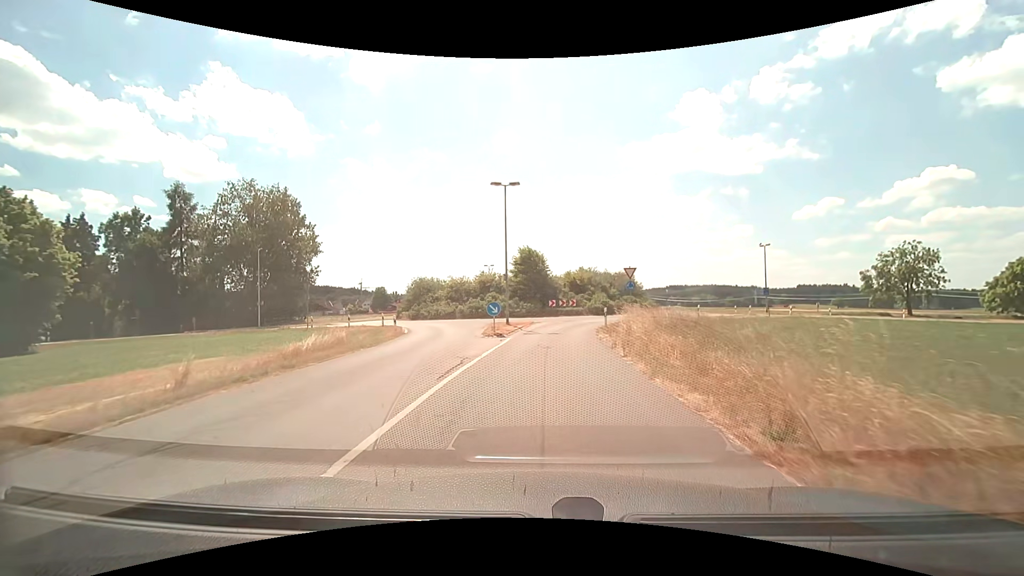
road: tertiary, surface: asphalt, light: Day
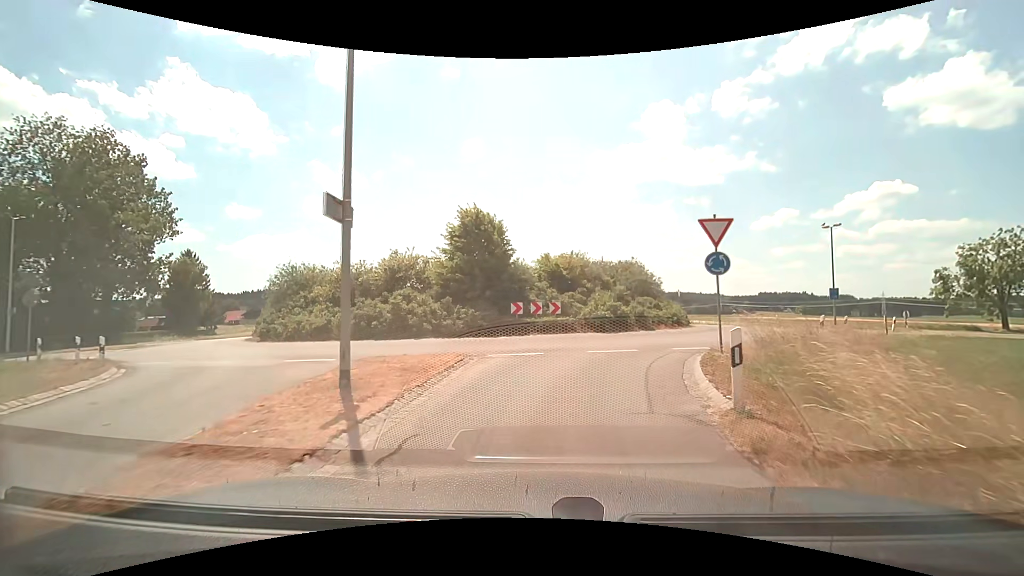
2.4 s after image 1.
(+0.5, +19.6) m; +4°
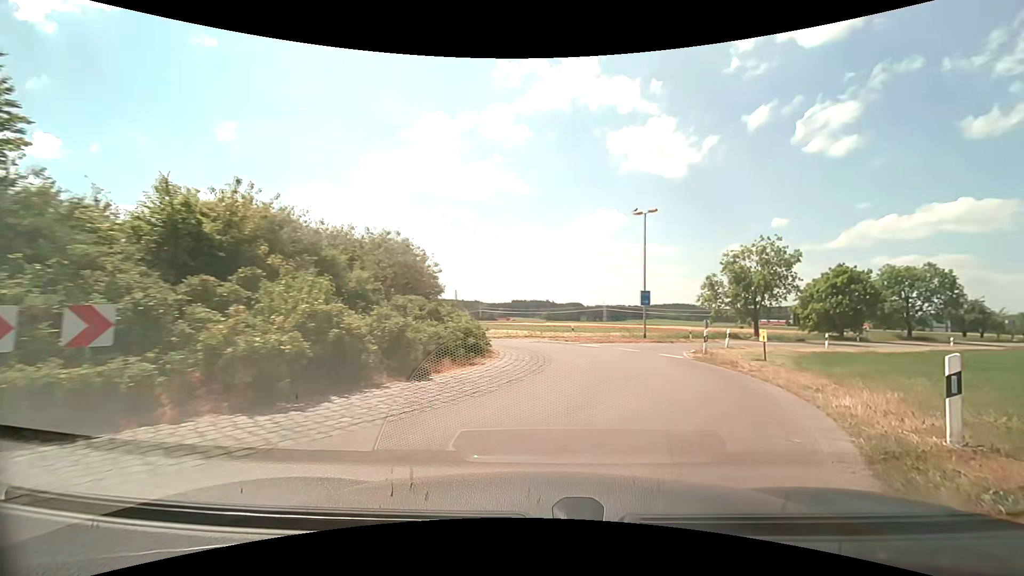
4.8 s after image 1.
(+2.3, +14.9) m; +25°
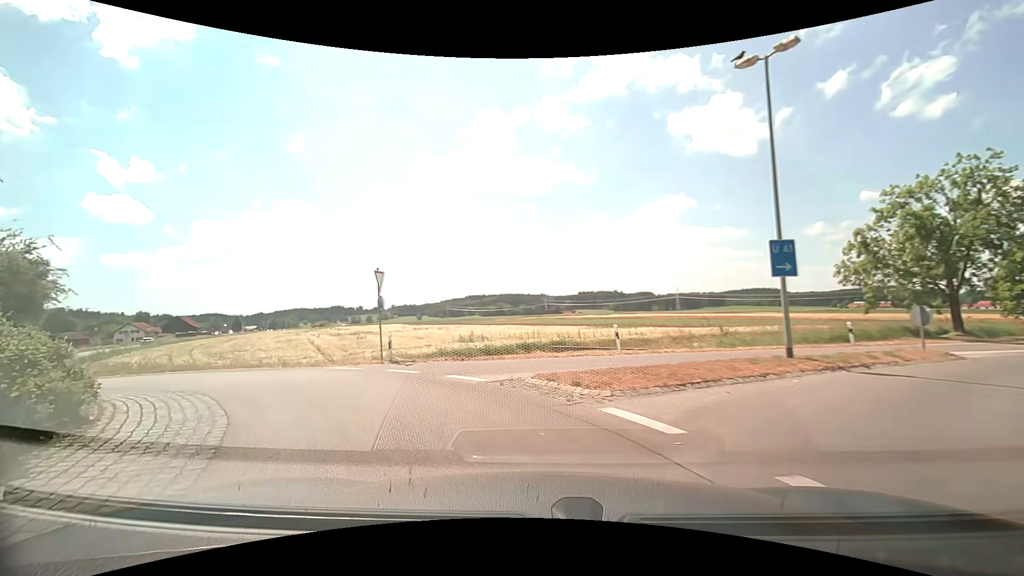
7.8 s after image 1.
(+2.7, +17.2) m; -6°
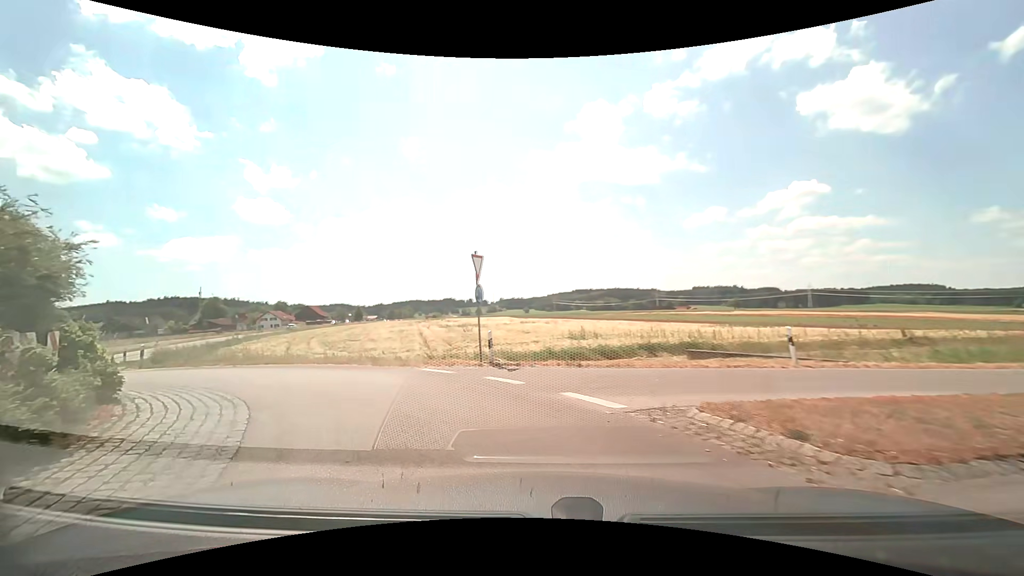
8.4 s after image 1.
(-0.3, +3.3) m; -12°
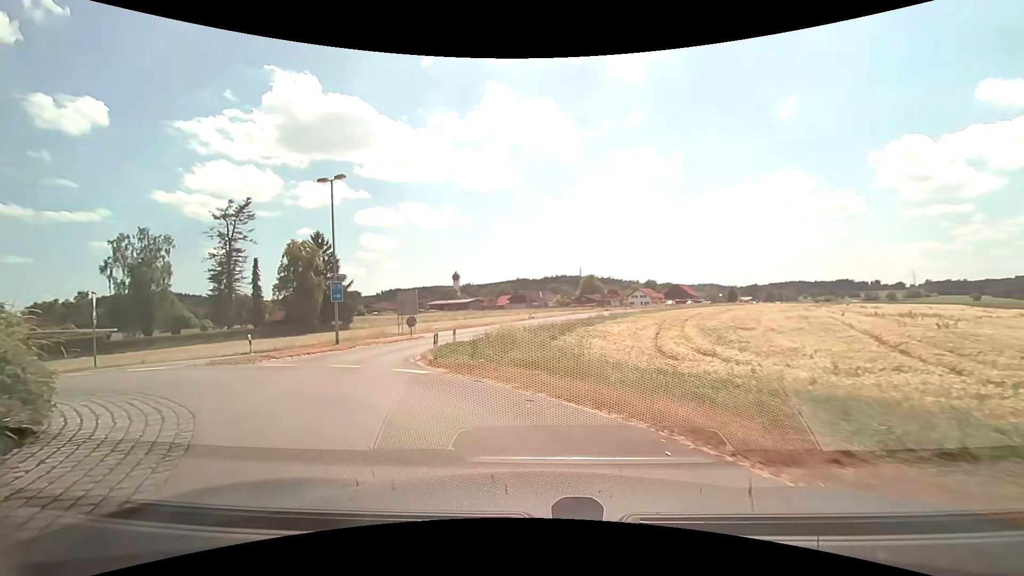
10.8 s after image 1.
(-4.9, +12.3) m; -40°
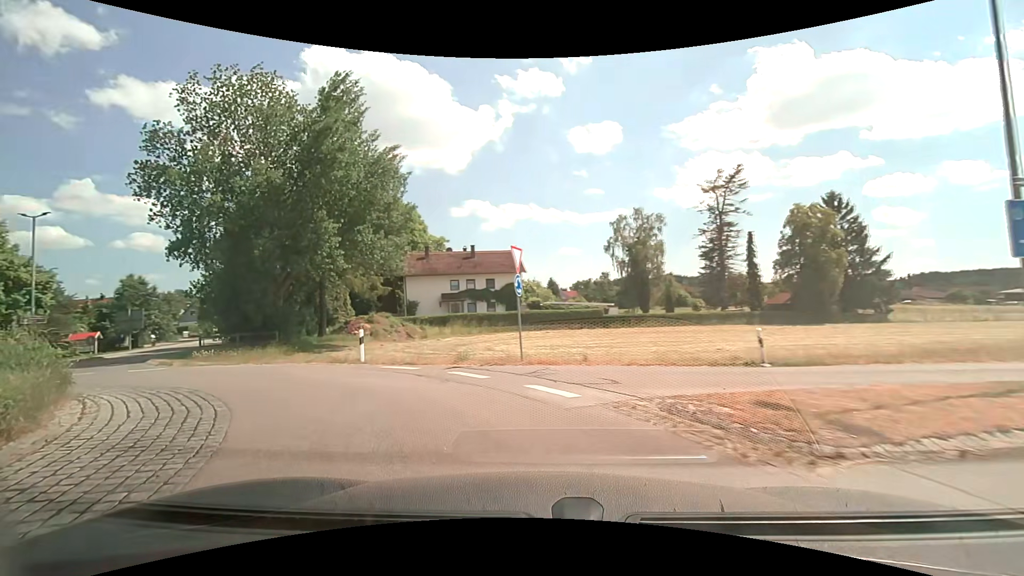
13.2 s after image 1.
(-6.1, +12.6) m; -52°
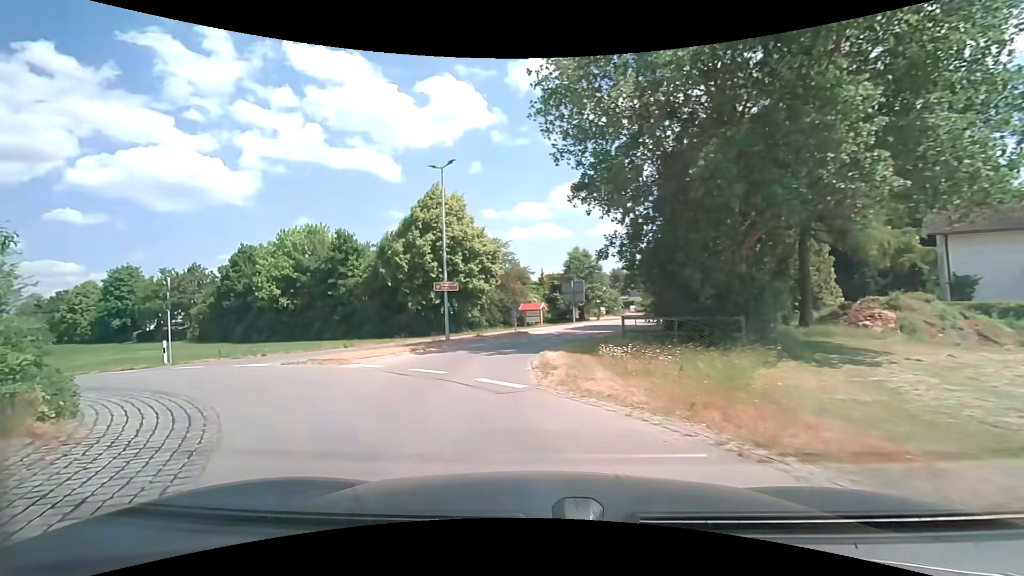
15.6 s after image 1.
(-6.0, +12.9) m; -47°
